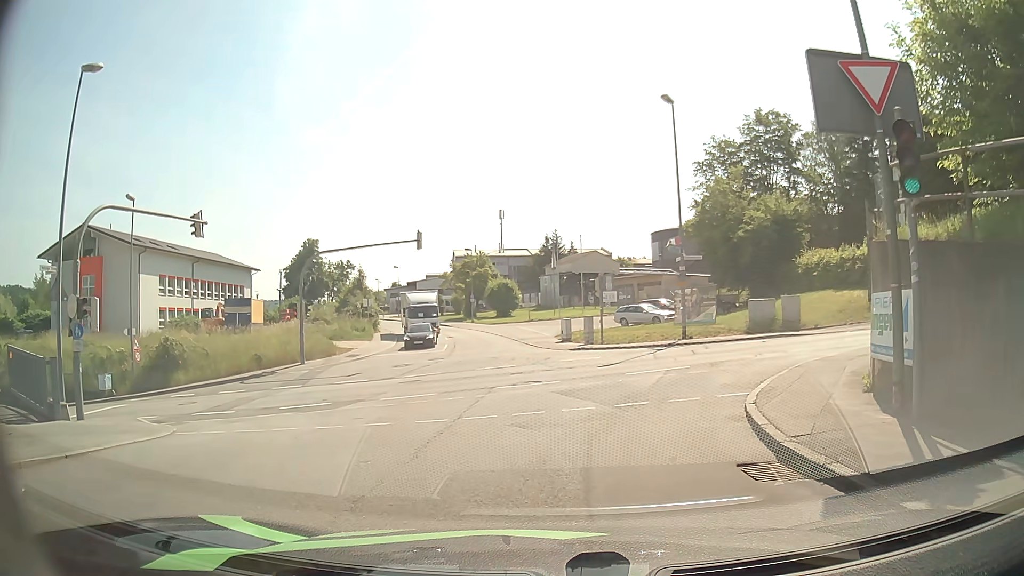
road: residential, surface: asphalt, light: Day
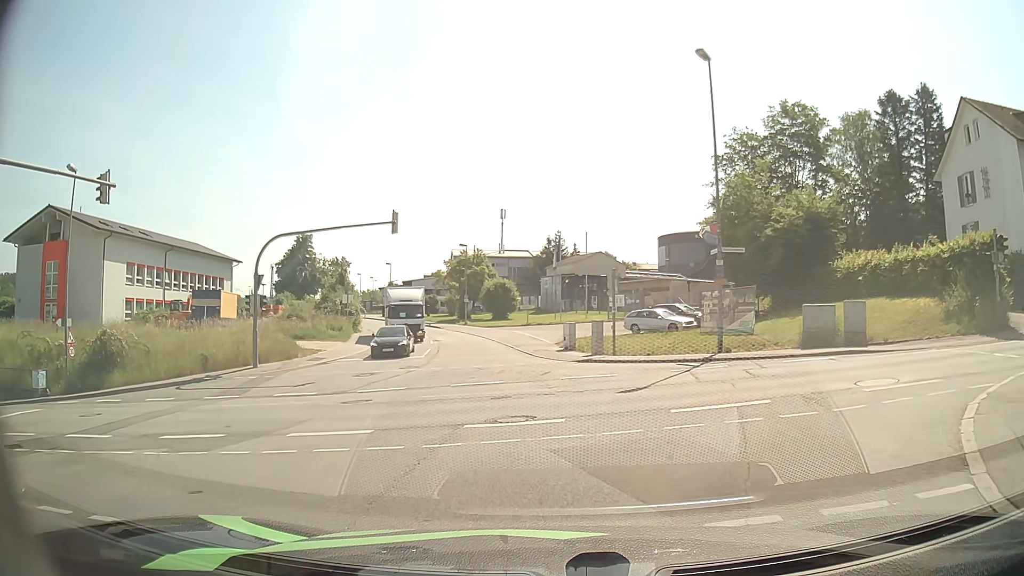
(-0.1, +6.4) m; -2°
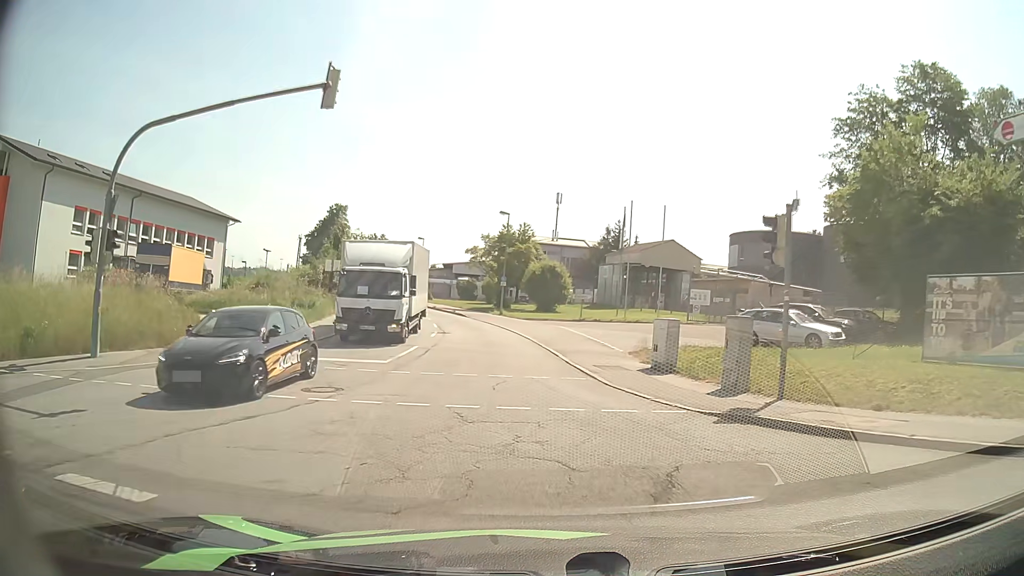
(-0.2, +15.1) m; -3°
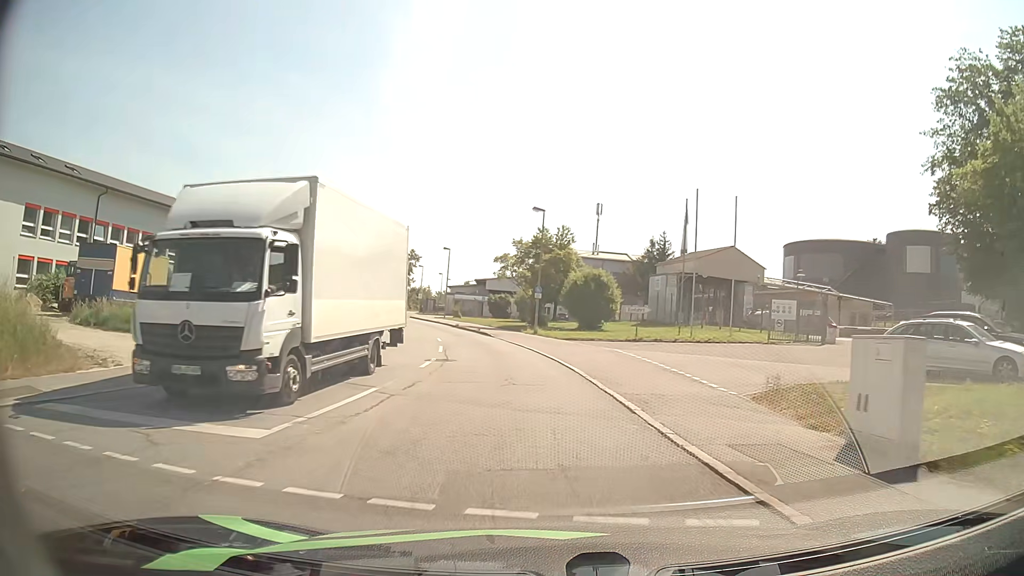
(-0.3, +9.7) m; -3°
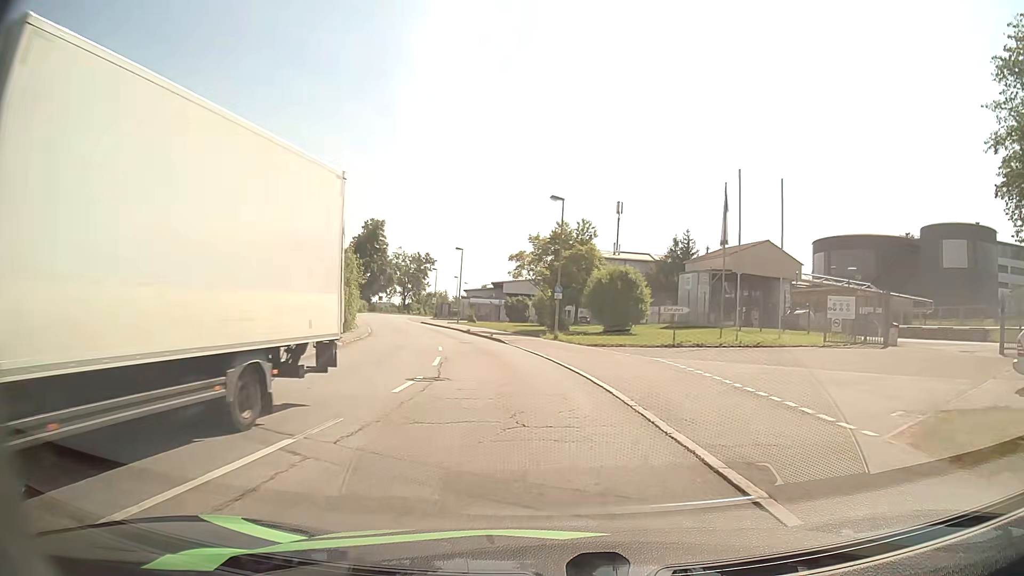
(-0.1, +5.2) m; -2°
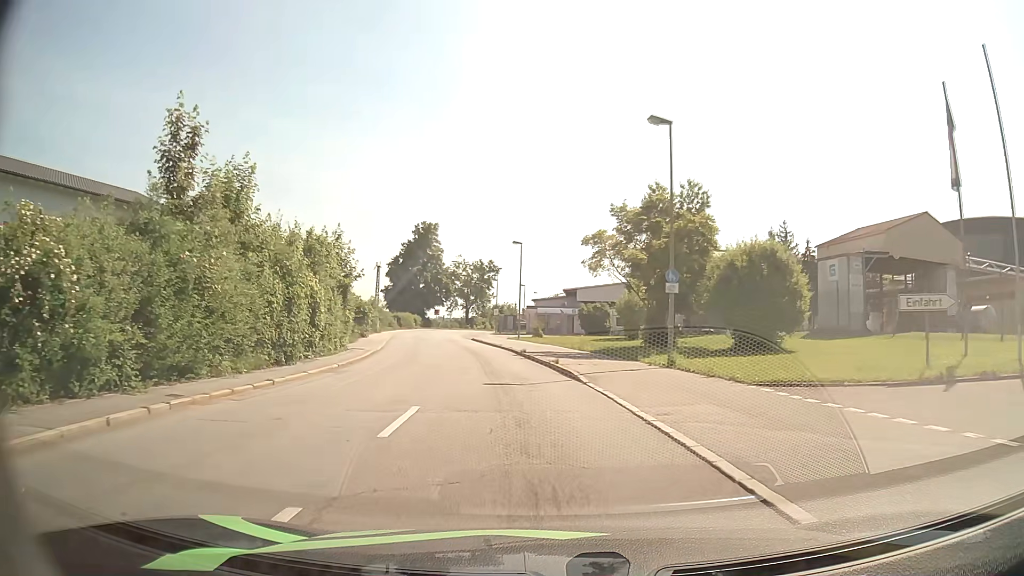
(-0.8, +16.4) m; -6°
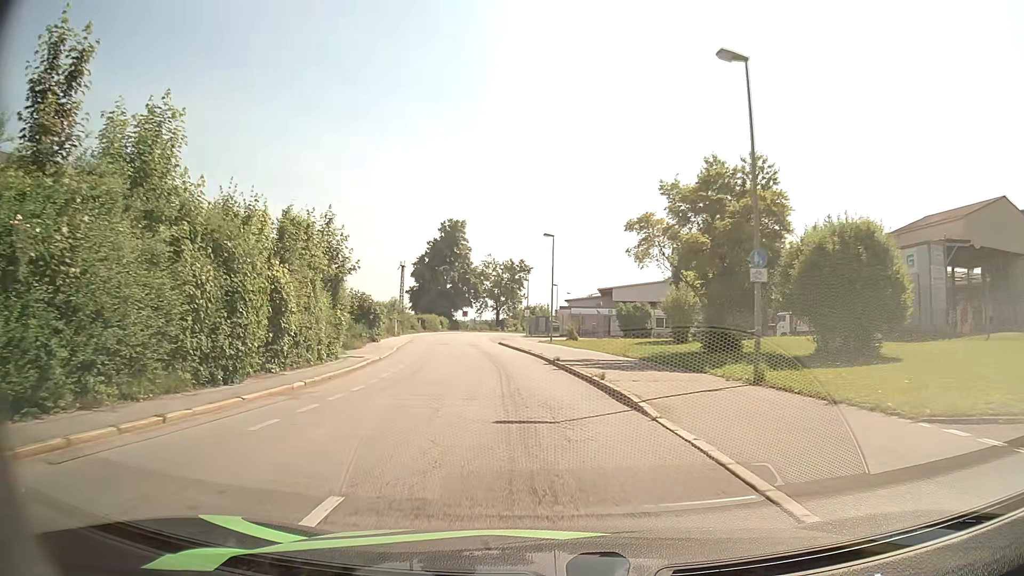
(-0.1, +5.7) m; -3°
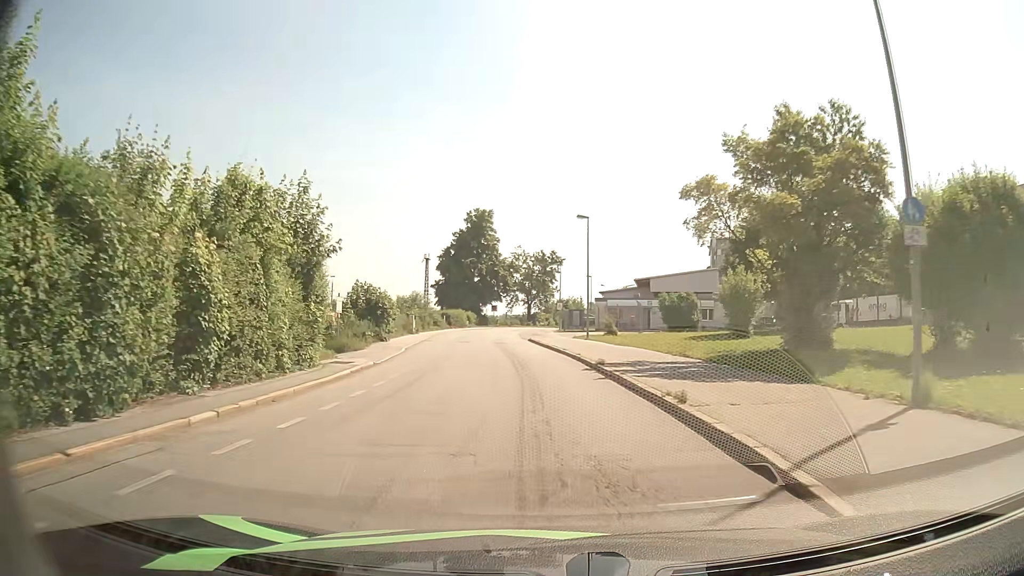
(-0.1, +5.9) m; -3°
(0, +10) (-1, +20) (-2, +30) (-3, +40) (-4, +50) (-4, +60) (-4, +70) (-4, +80) (-4, +90) (-2, +100) m
